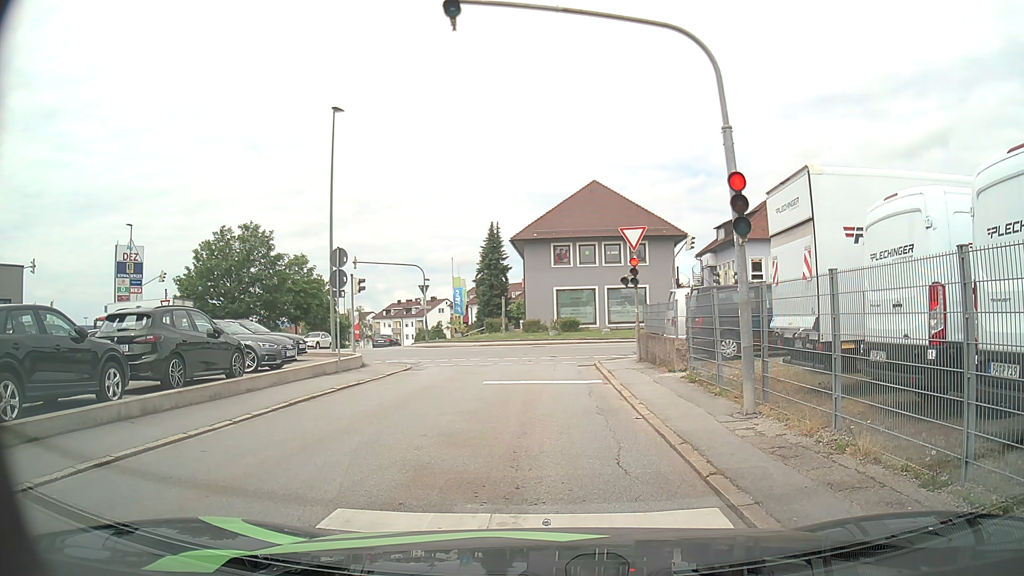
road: residential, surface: asphalt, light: Day
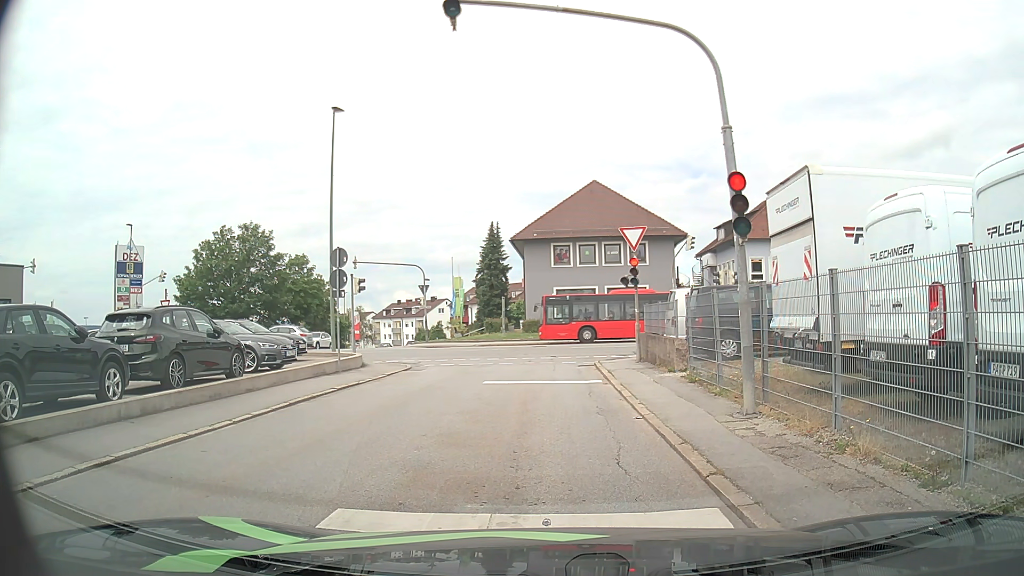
(0.0, 0.0) m; 0°
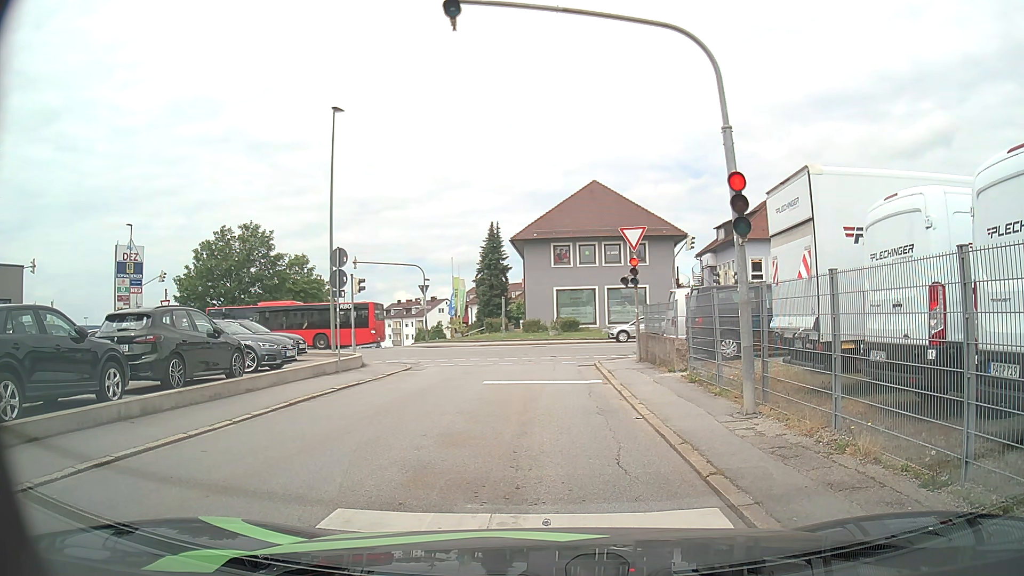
(0.0, 0.0) m; 0°
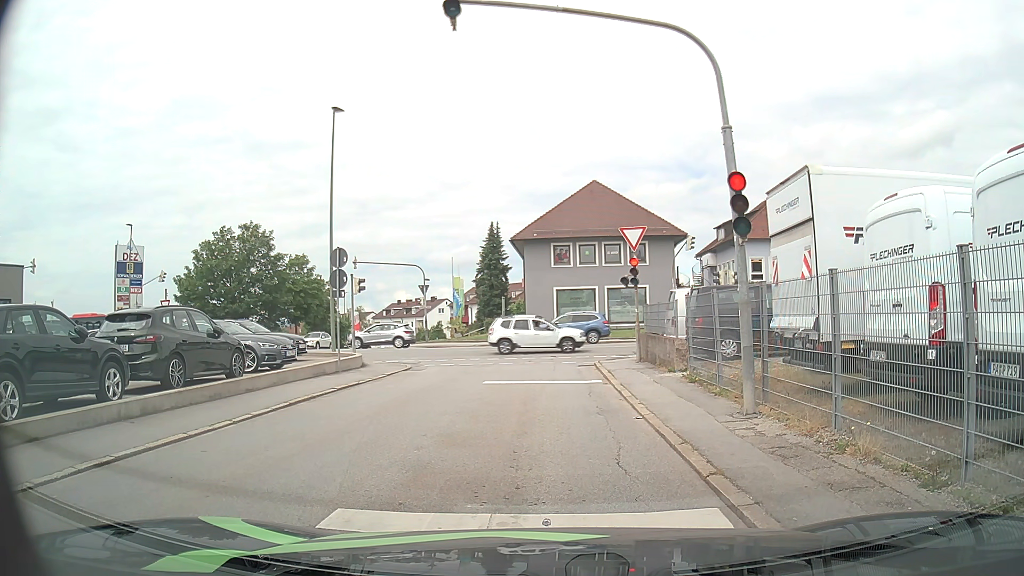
(0.0, 0.0) m; 0°
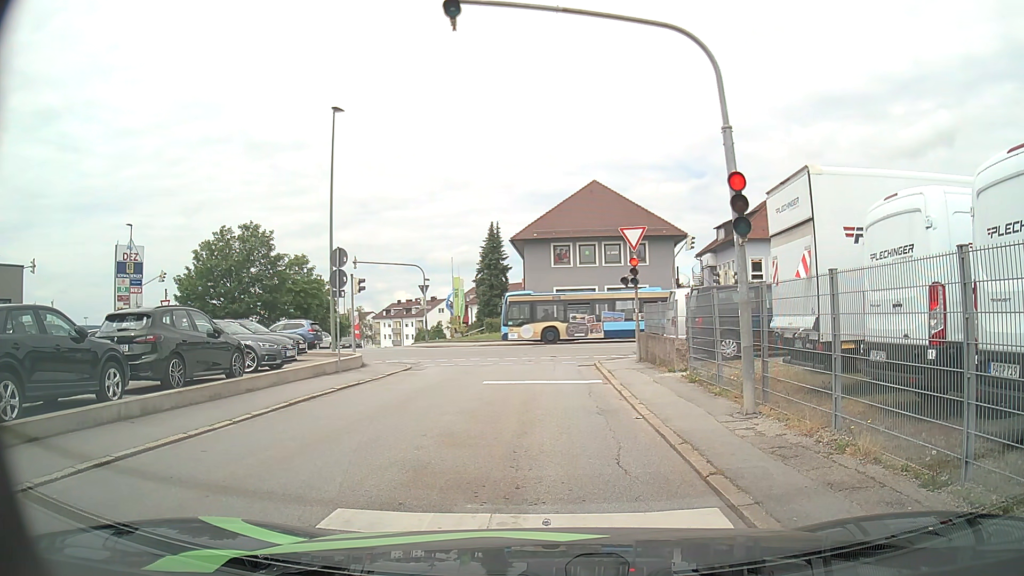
(0.0, 0.0) m; 0°
